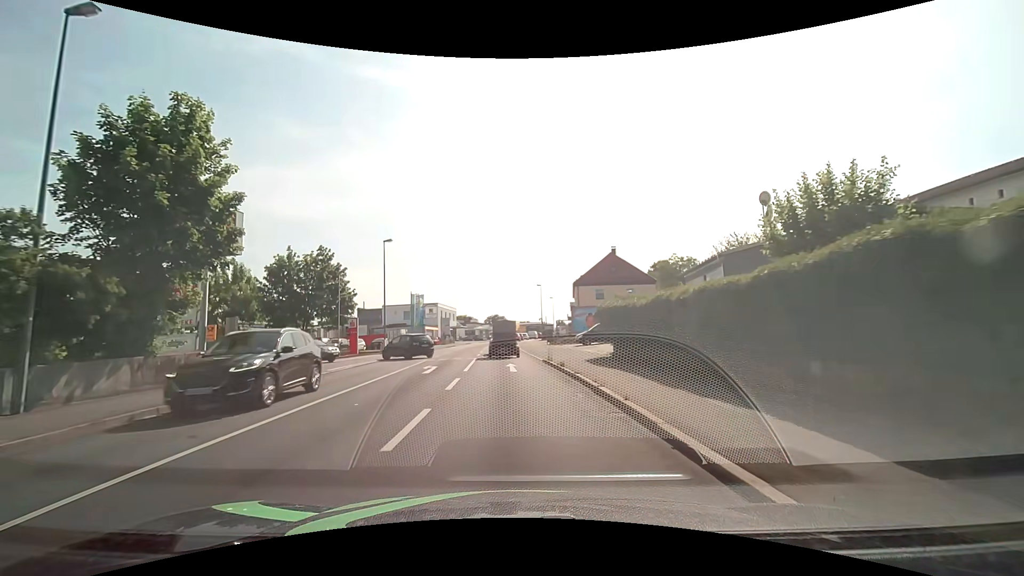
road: tertiary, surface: asphalt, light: Day
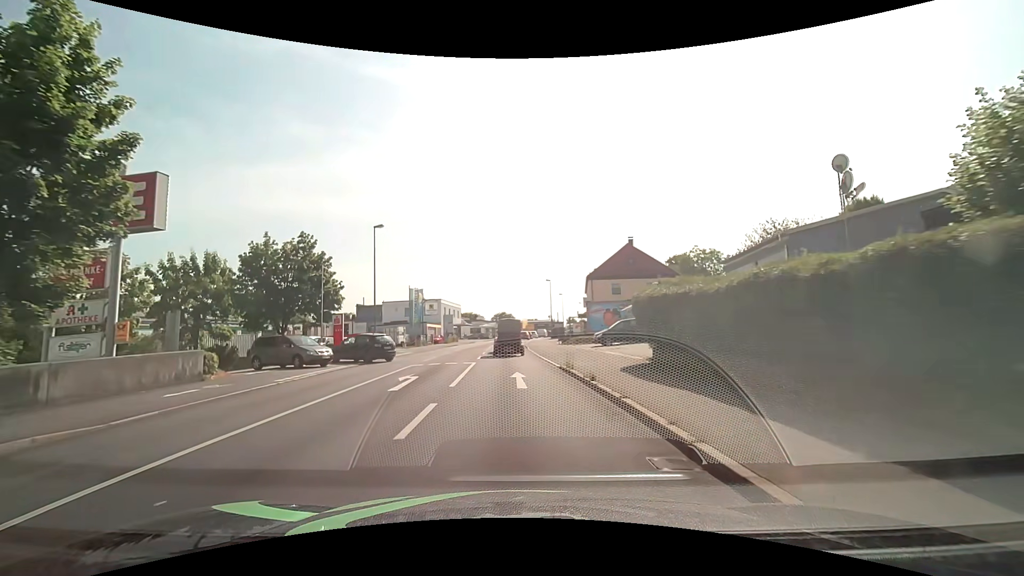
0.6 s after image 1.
(-0.1, +5.5) m; -2°
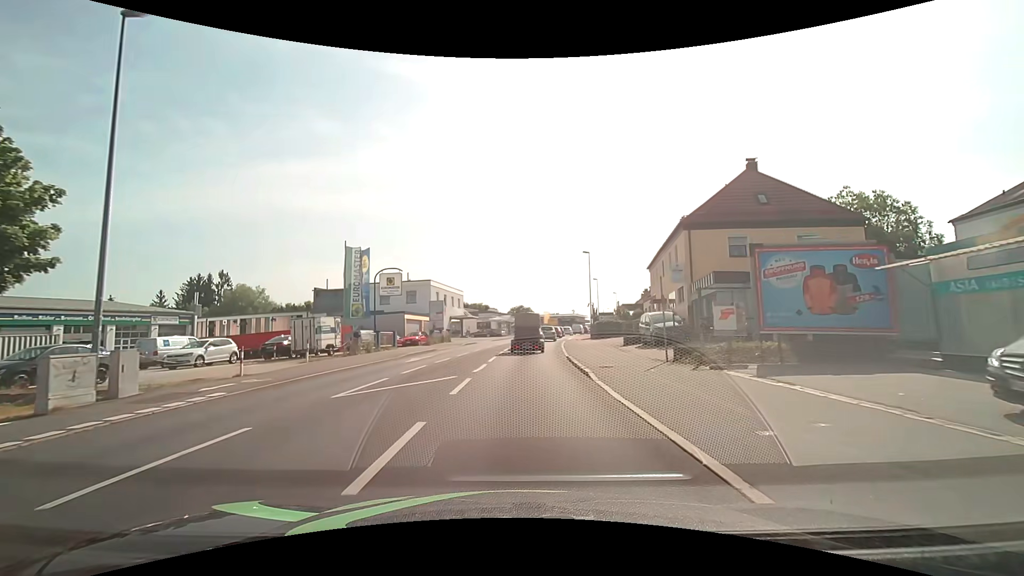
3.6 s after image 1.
(-0.4, +27.3) m; -2°
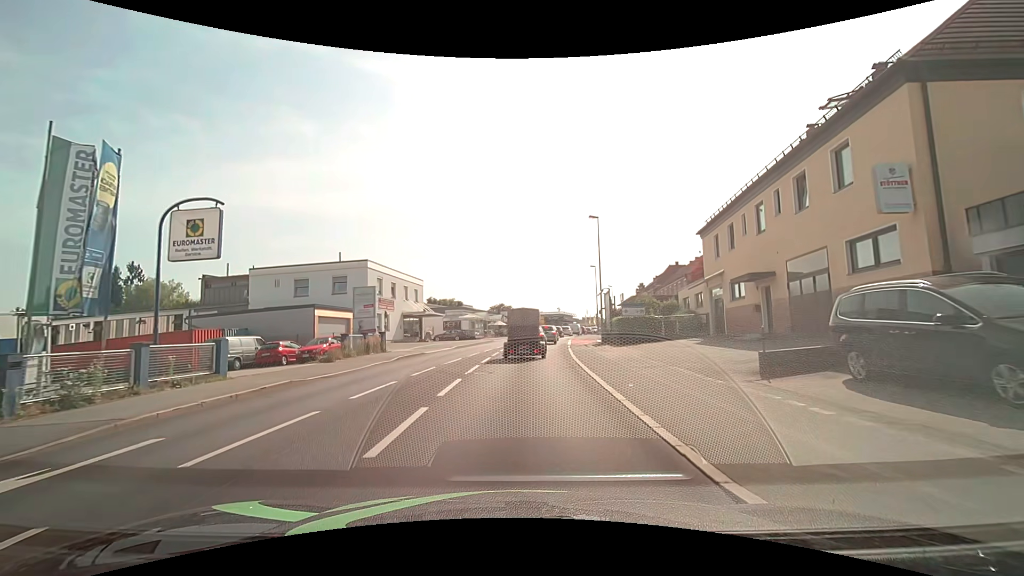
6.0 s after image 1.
(+0.3, +18.7) m; +2°
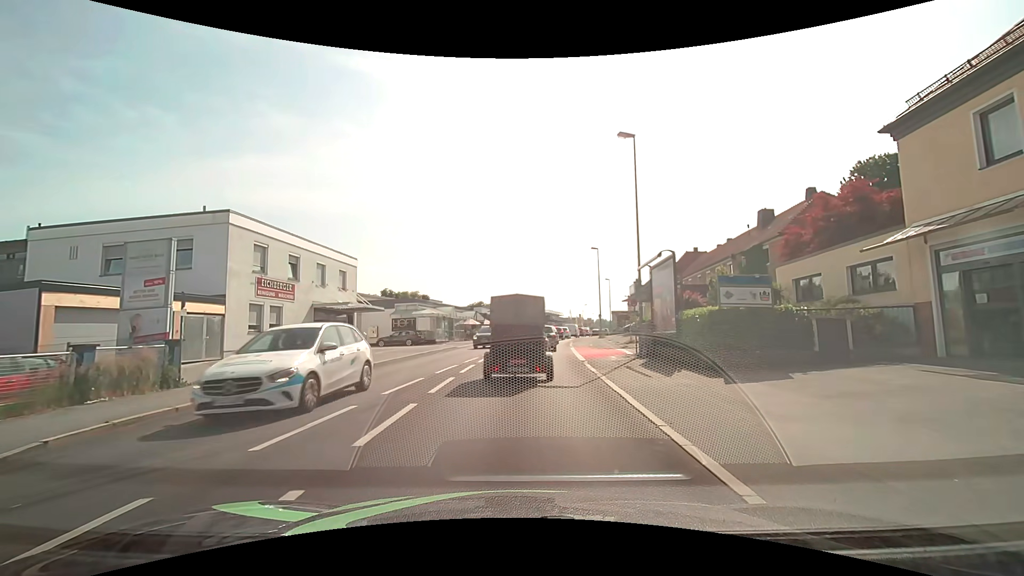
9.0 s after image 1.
(+0.4, +17.5) m; +3°
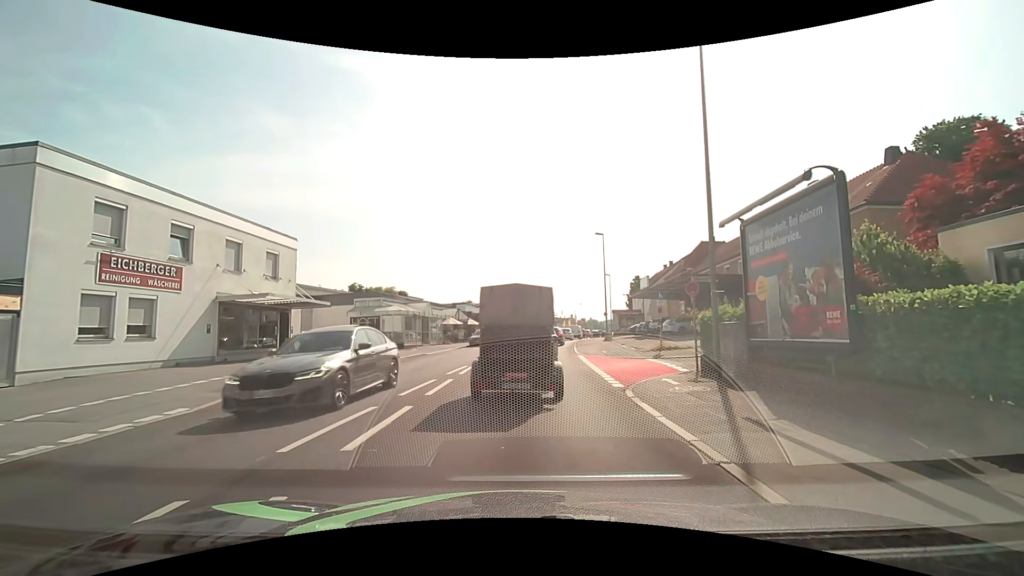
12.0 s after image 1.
(+0.1, +9.0) m; +1°
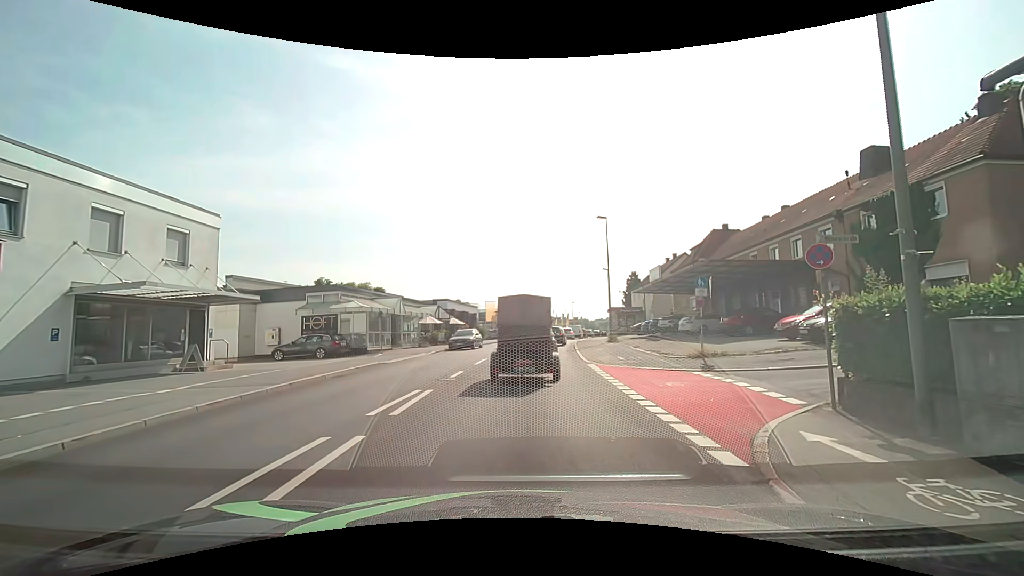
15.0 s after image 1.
(0.0, +6.8) m; +1°
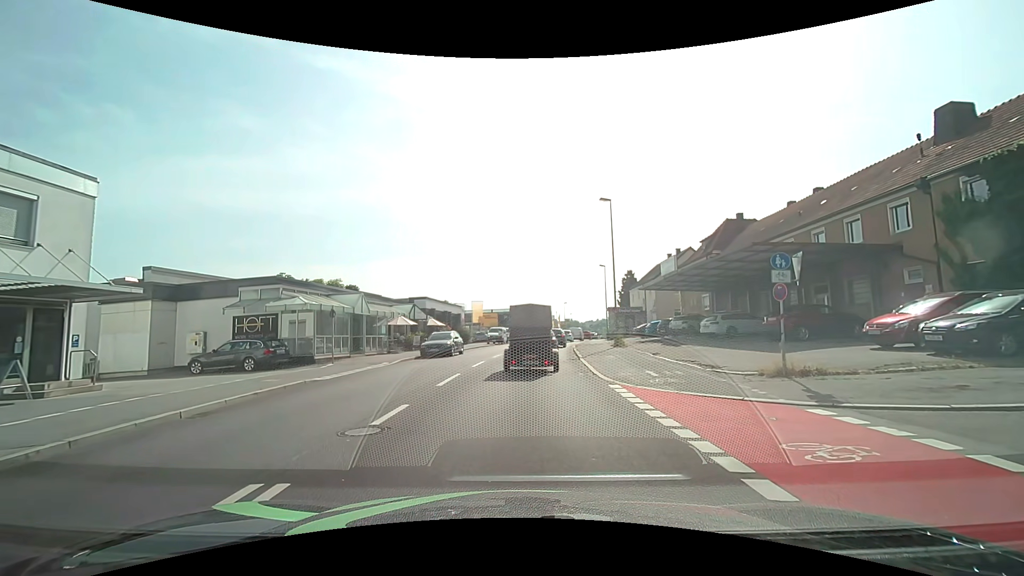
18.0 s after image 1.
(0.0, +6.3) m; +2°
(0, +10) (0, +20) (0, +30) (+1, +40) (+2, +50) (+3, +60) (+5, +70) (+7, +80) (+9, +89) (+11, +99) m
